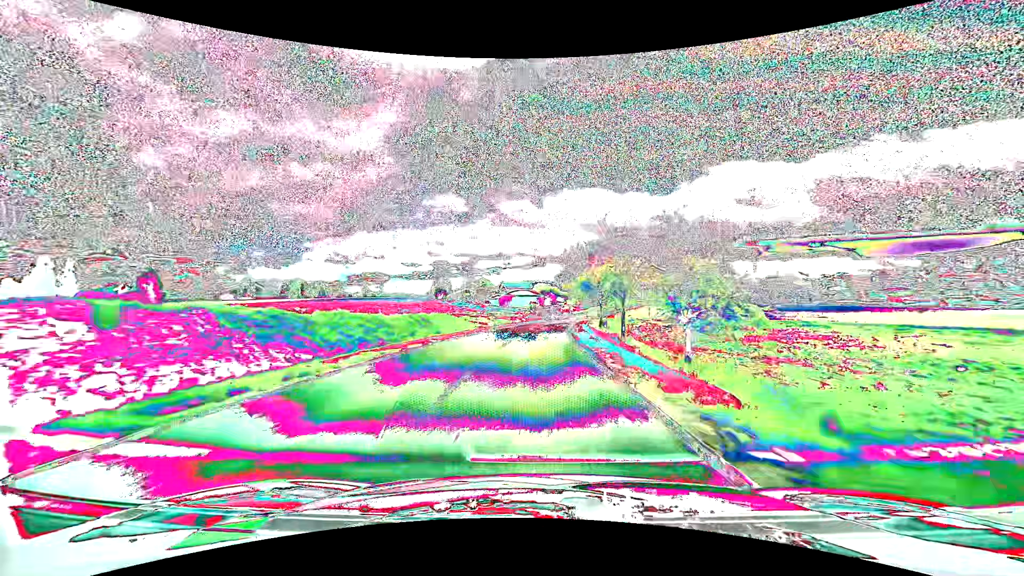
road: tertiary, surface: asphalt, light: Day
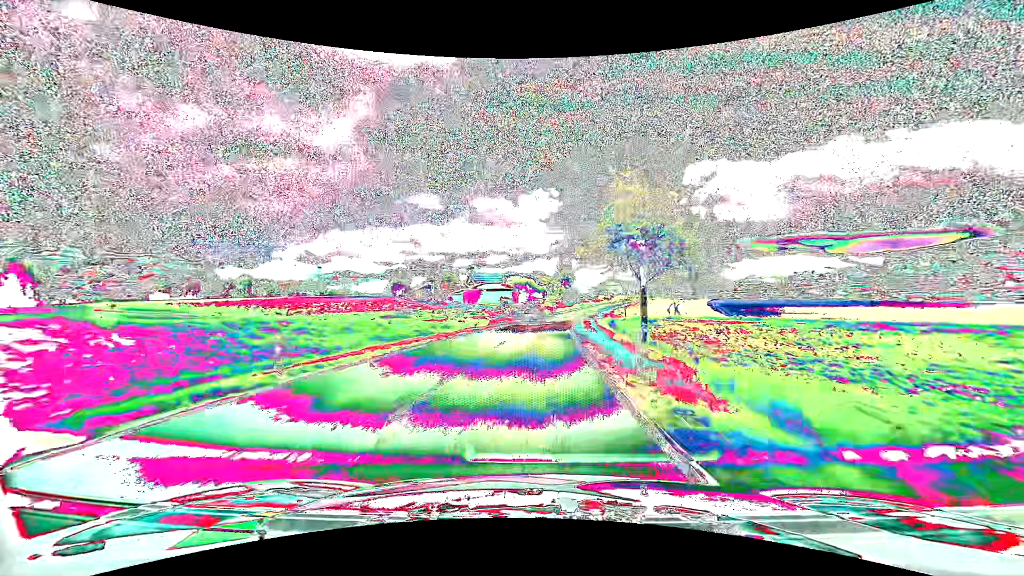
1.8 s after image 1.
(+0.8, +37.9) m; +3°
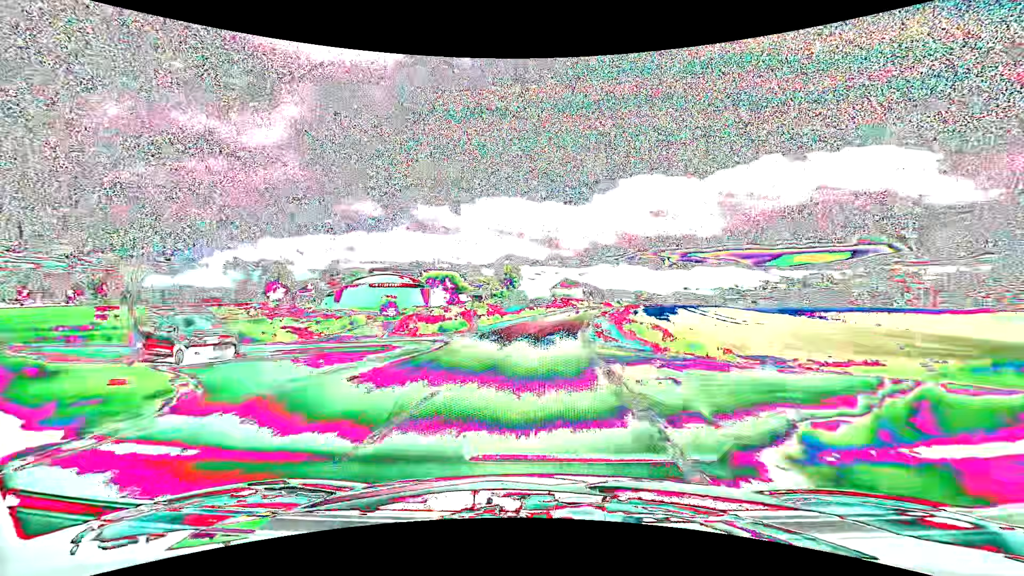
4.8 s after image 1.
(+3.6, +63.2) m; +6°
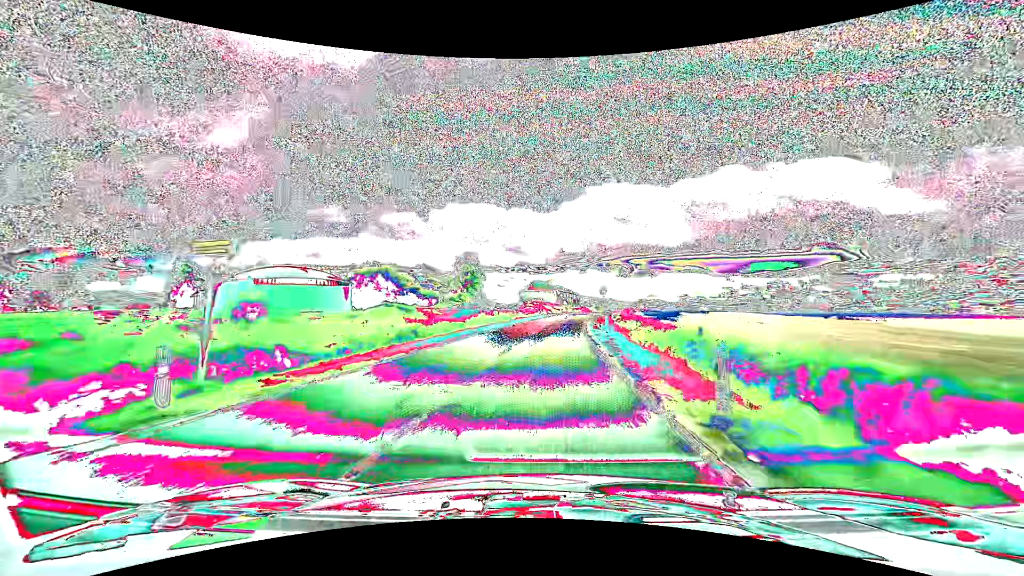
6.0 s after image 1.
(+0.8, +26.3) m; +3°
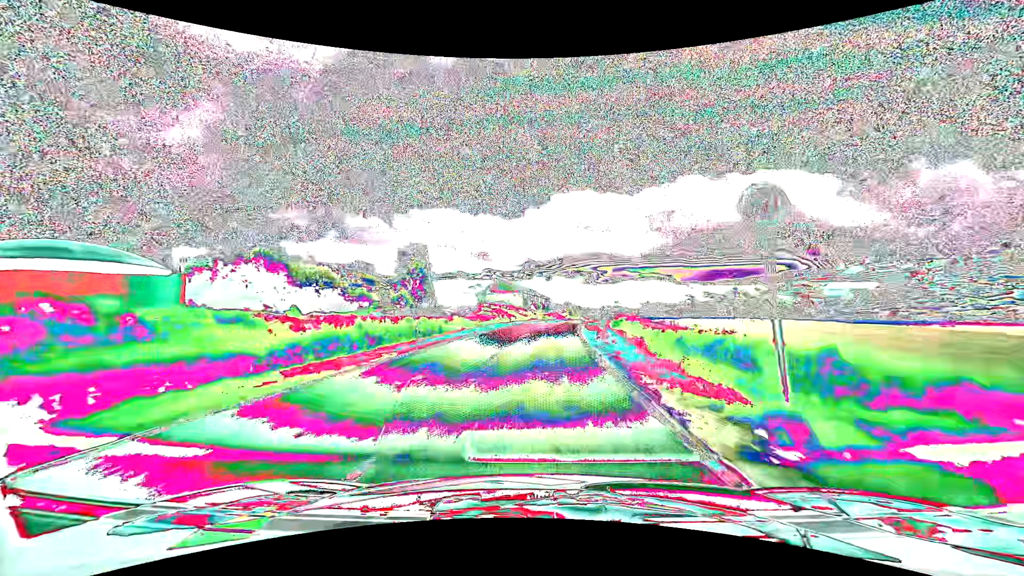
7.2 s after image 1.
(+0.9, +26.9) m; +4°
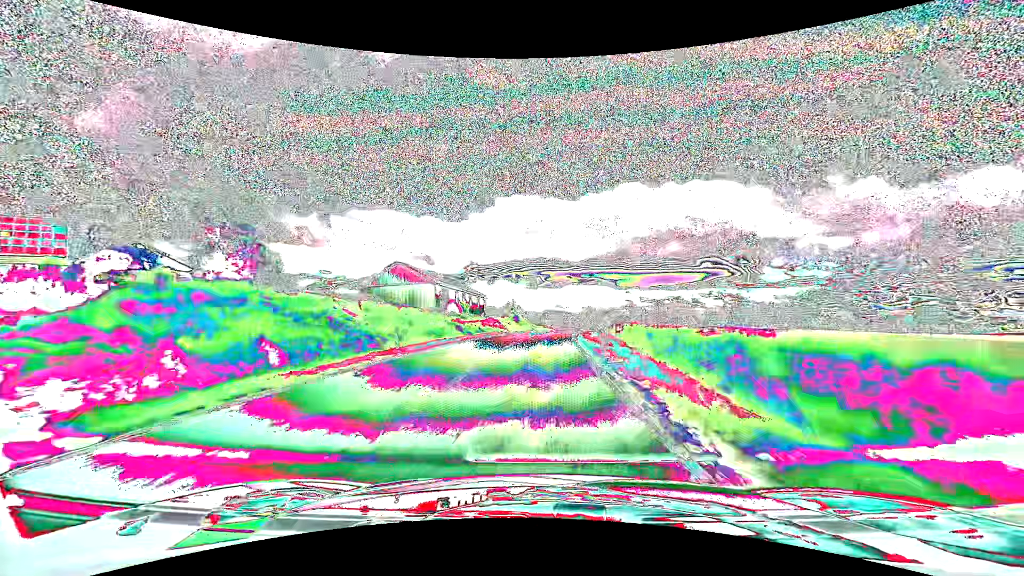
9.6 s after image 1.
(+2.9, +53.3) m; +7°
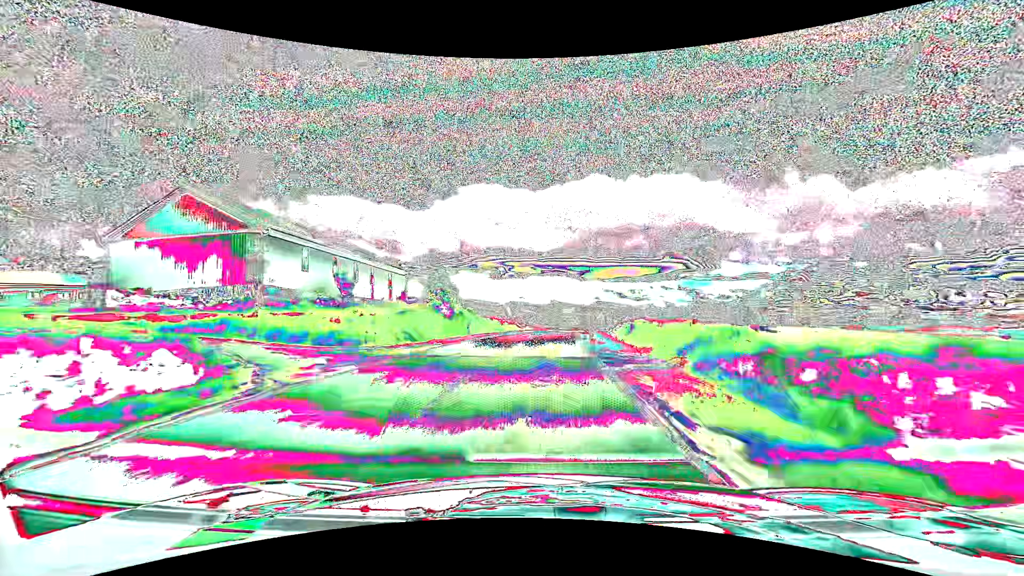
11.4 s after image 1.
(+1.2, +39.6) m; +4°
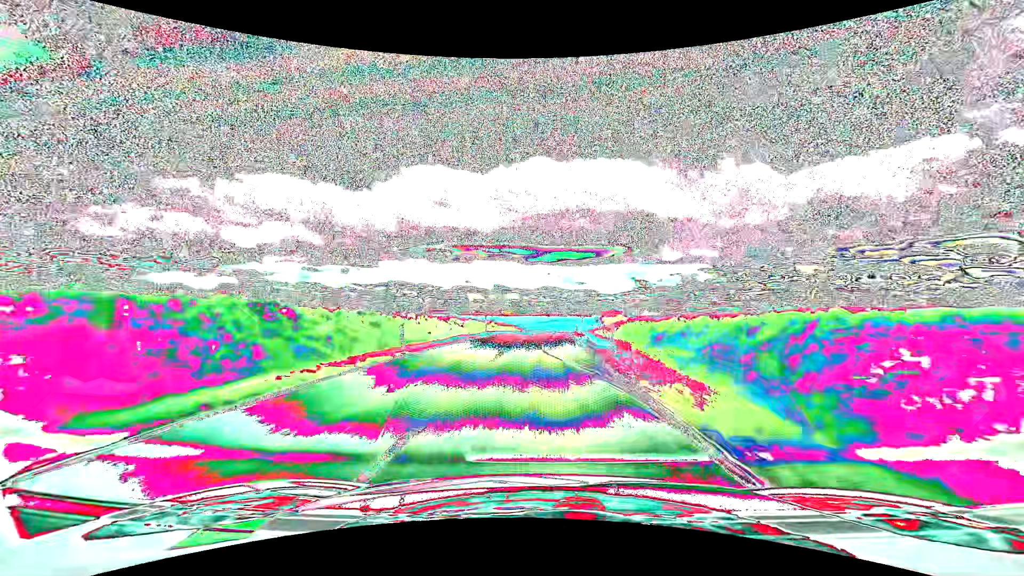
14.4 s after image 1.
(+3.8, +66.2) m; +6°
(0, +10) (0, +20) (+1, +30) (+1, +40) (+1, +50) (+2, +60) (+3, +70) (+3, +80) (+4, +90) (+5, +100) m
